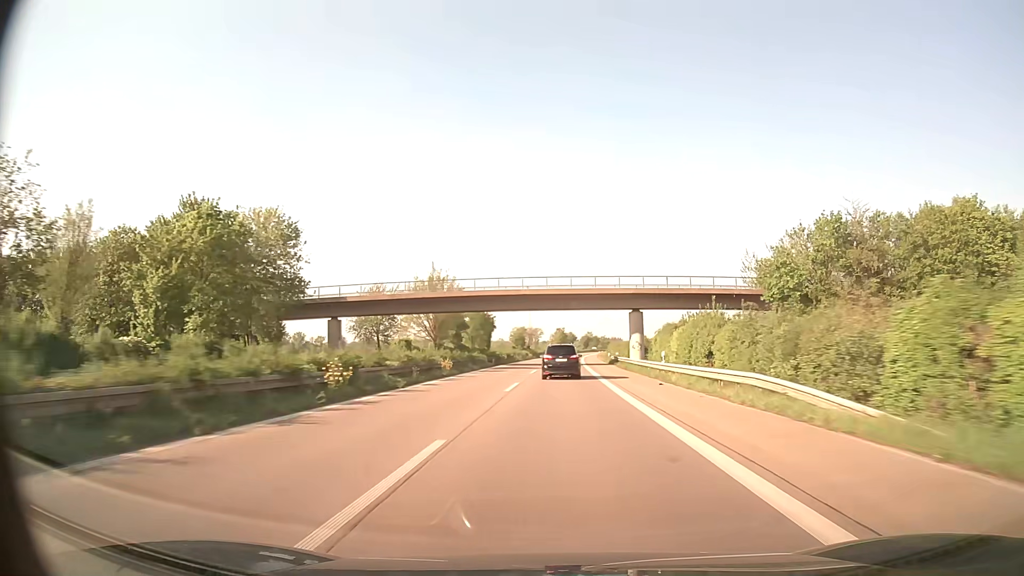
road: trunk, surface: asphalt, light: Day
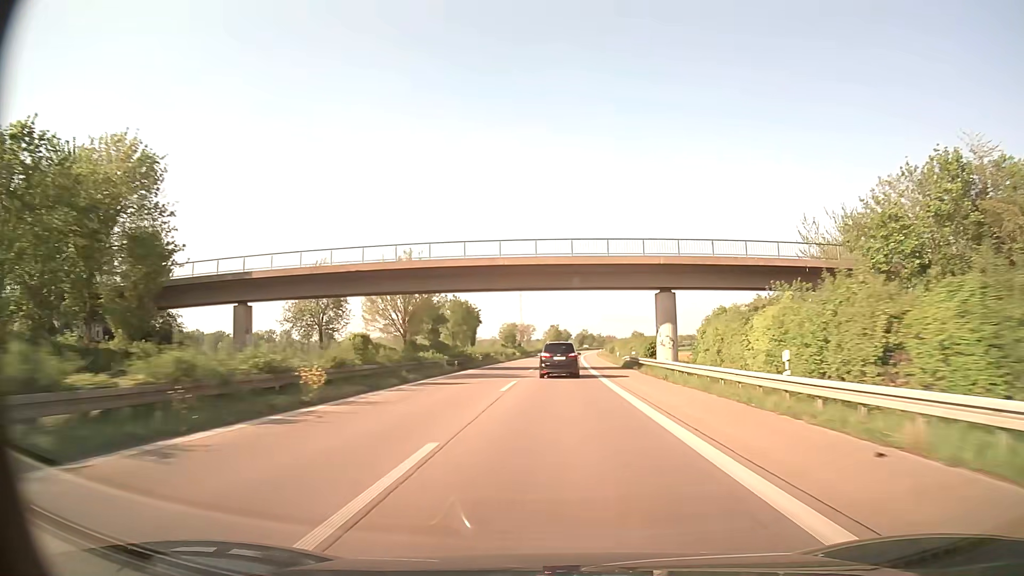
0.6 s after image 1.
(0.0, +18.5) m; 0°
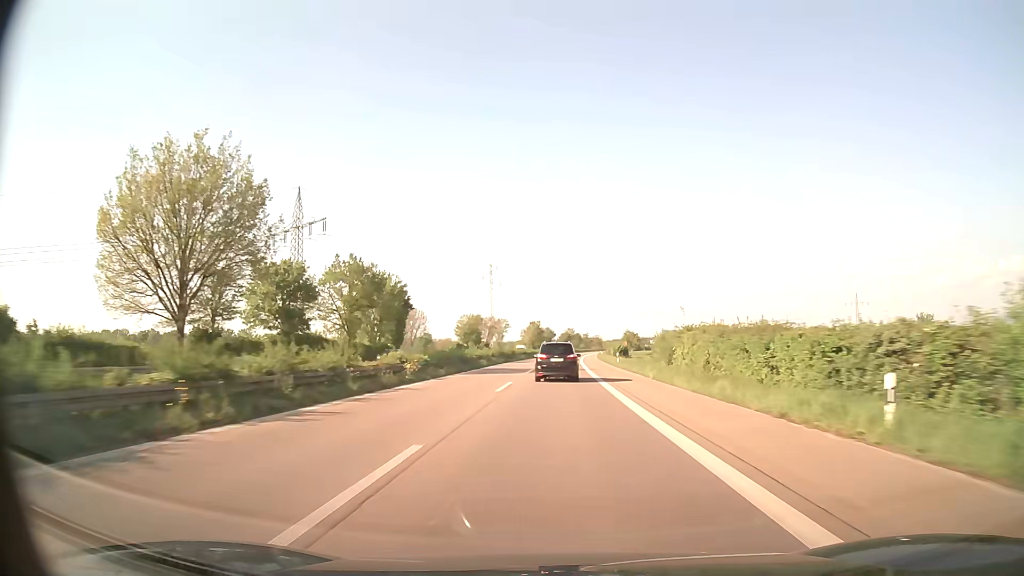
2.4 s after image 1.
(+0.7, +54.2) m; +1°
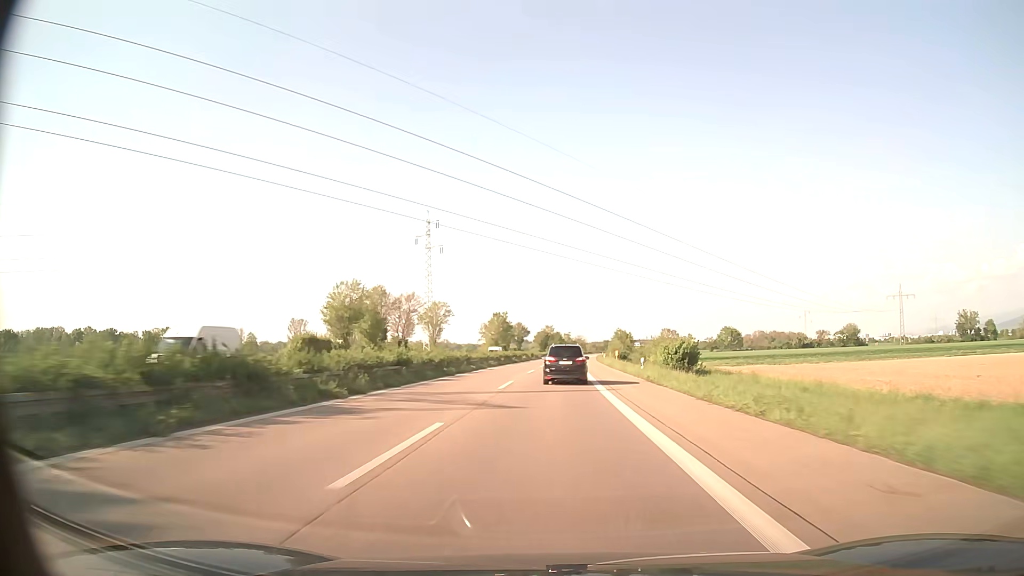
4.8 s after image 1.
(+1.5, +69.2) m; +2°
(0, +10) (0, +20) (0, +30) (0, +40) (0, +50) (0, +60) (0, +70) (0, +80) (0, +90) (0, +100) m
